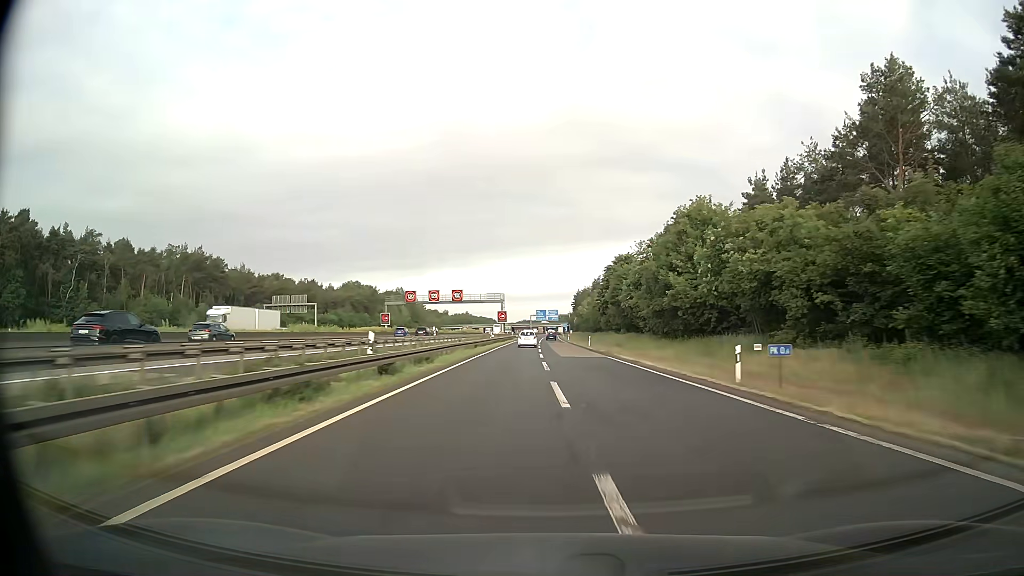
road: motorway_link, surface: asphalt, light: Day
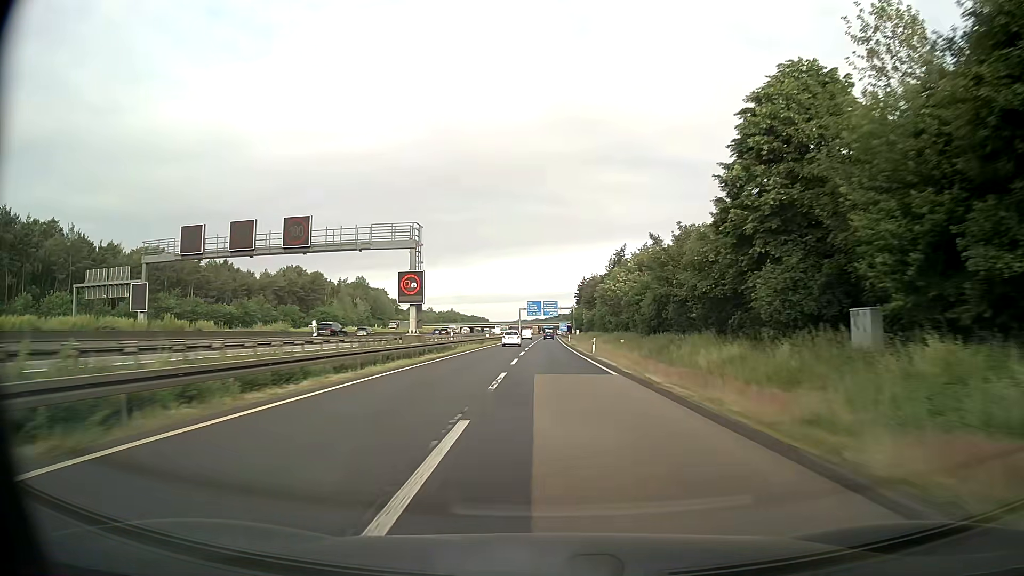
(+0.7, +68.5) m; +1°
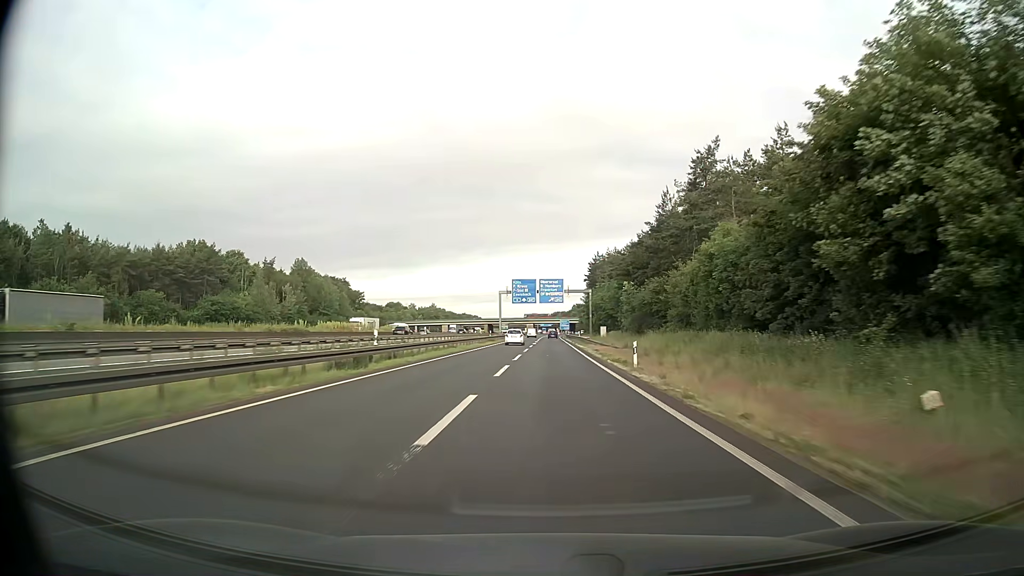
(-0.2, +68.6) m; 0°
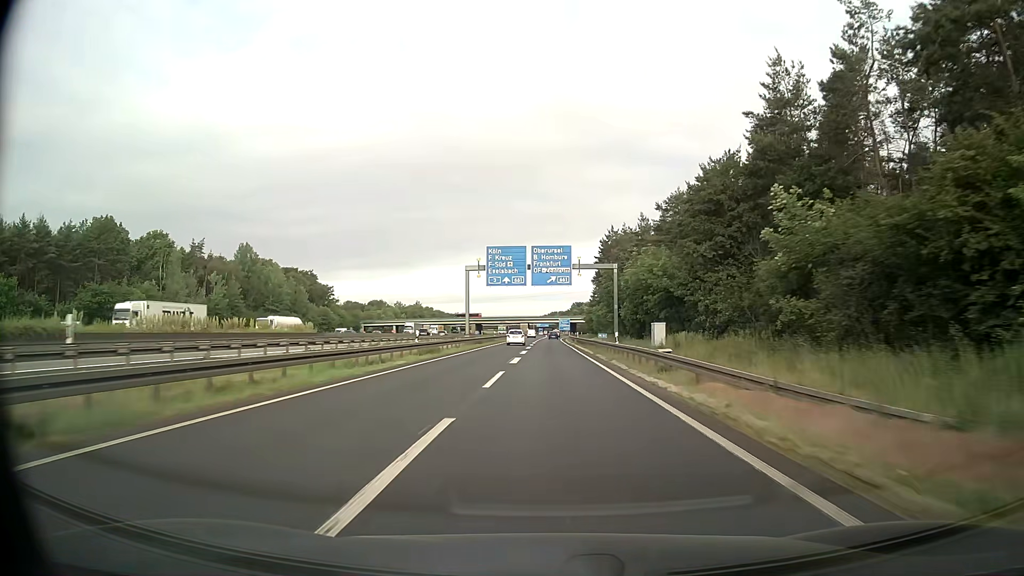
(+0.1, +40.3) m; 0°
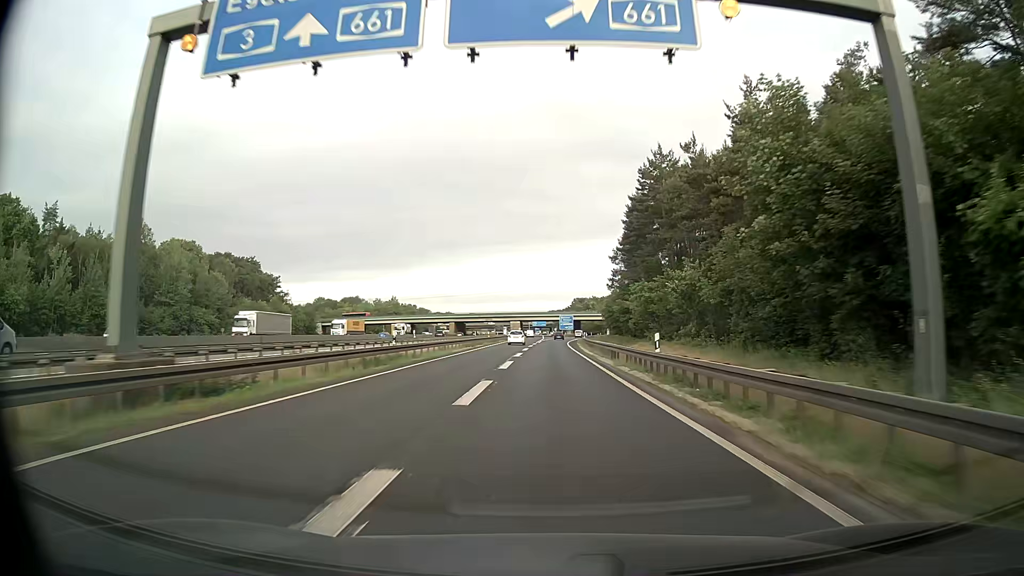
(+0.1, +52.5) m; 0°
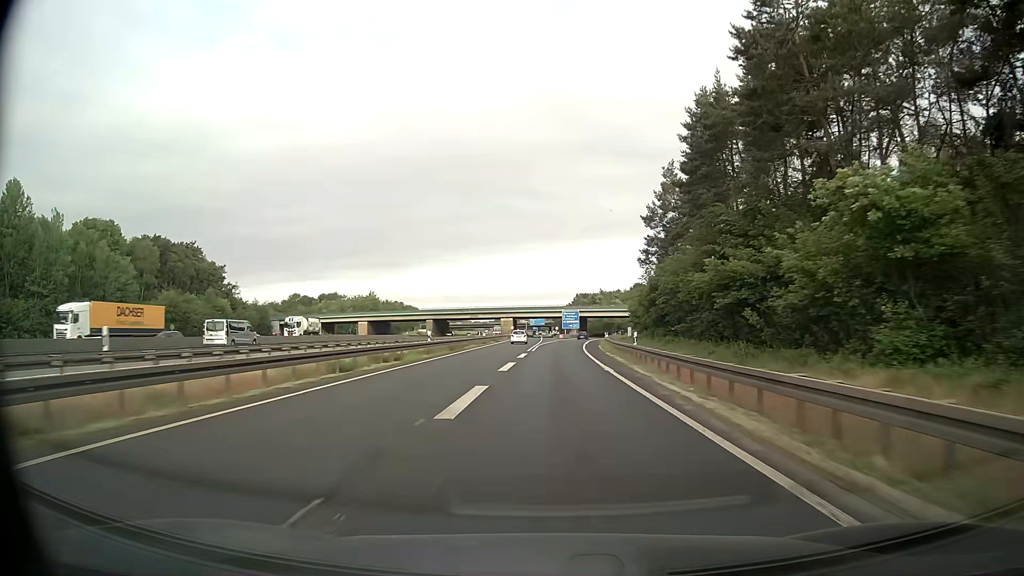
(0.0, +38.6) m; 0°
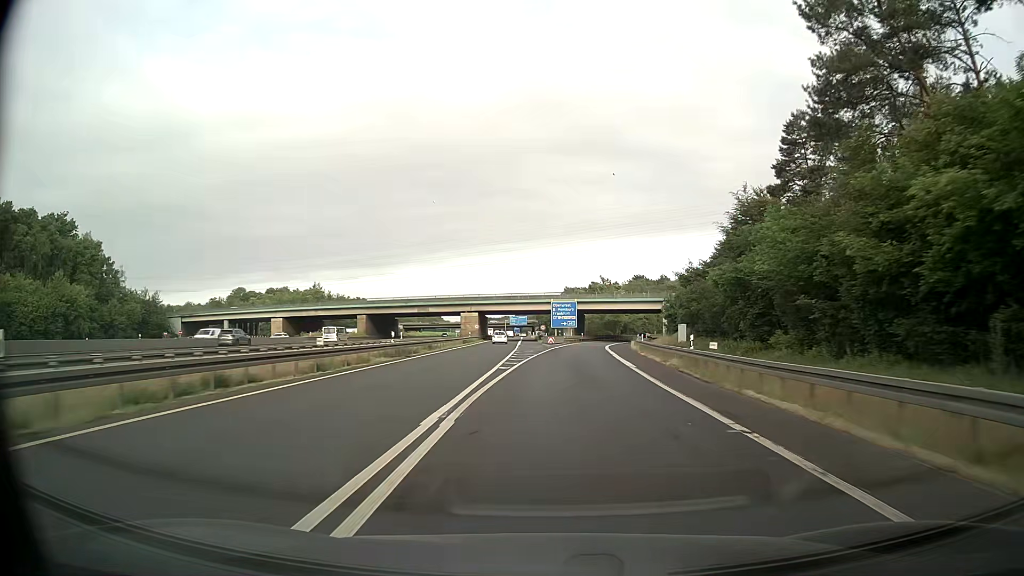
(+0.6, +51.0) m; +2°
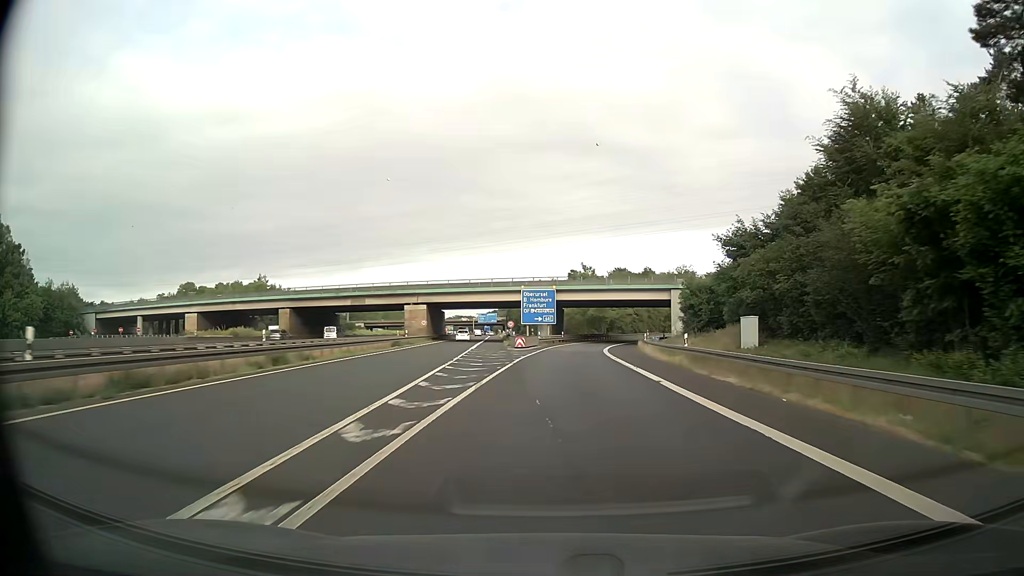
(+0.4, +25.3) m; +2°
(0, +10) (0, +20) (+1, +30) (+1, +40) (+2, +50) (+3, +60) (+5, +70) (+7, +79) (+10, +89) (+12, +99) m
